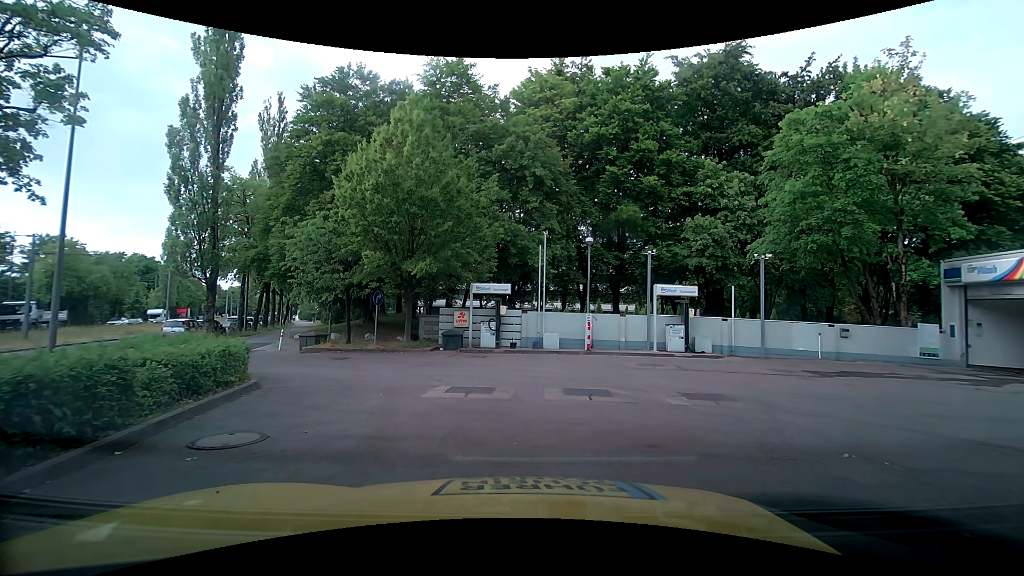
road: service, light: Day
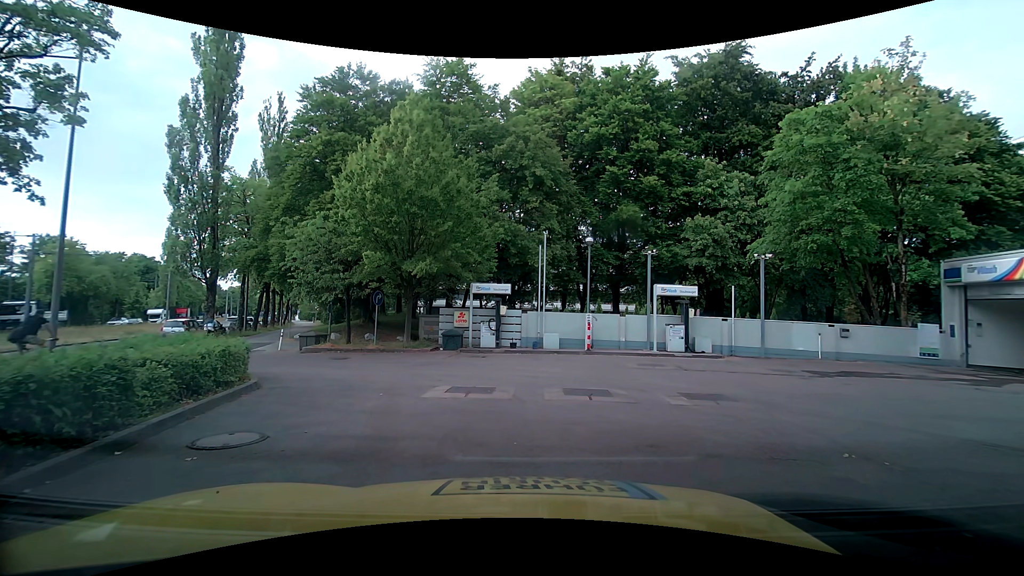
(0.0, 0.0) m; 0°
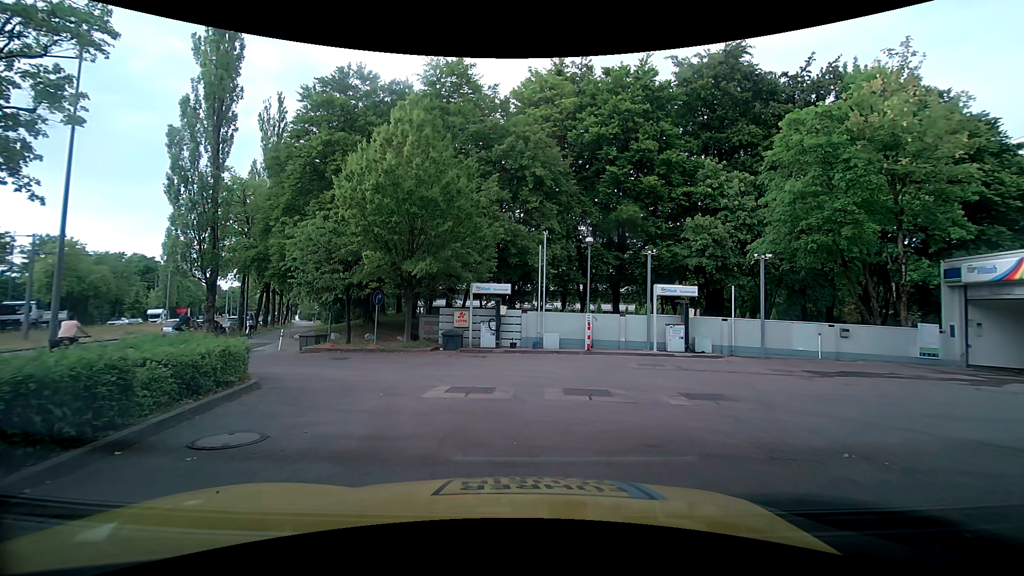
(0.0, 0.0) m; 0°
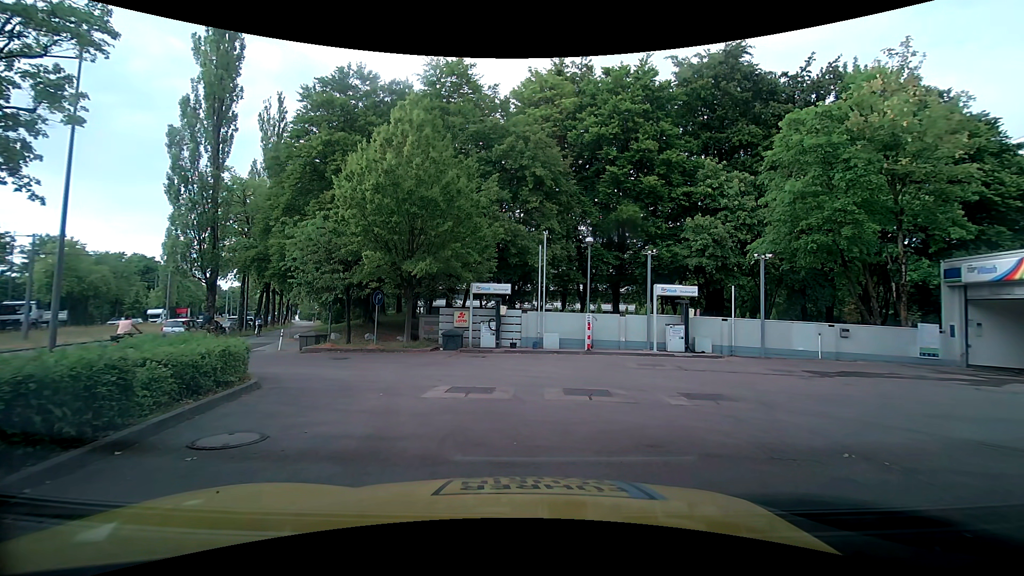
(0.0, 0.0) m; 0°
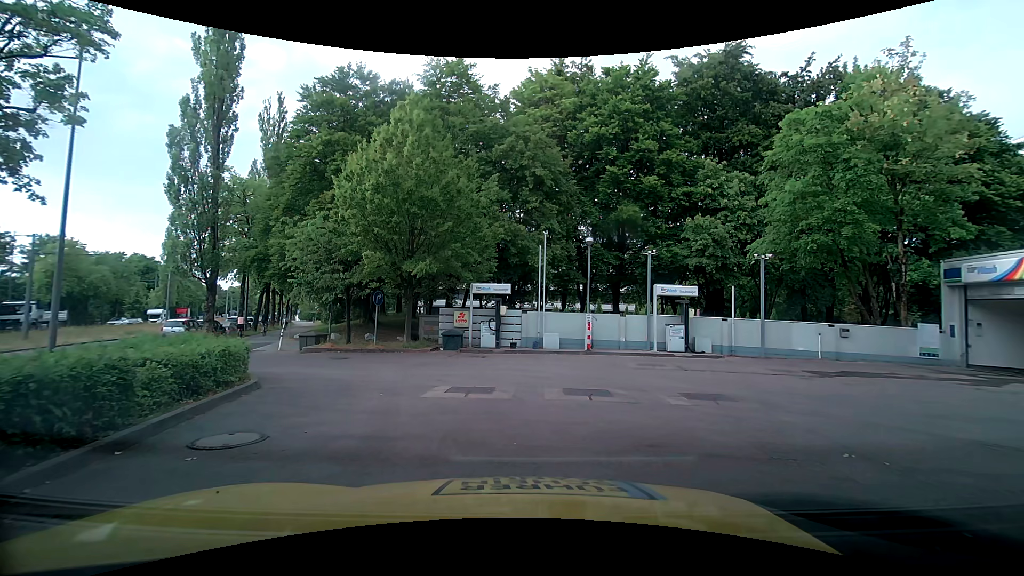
(0.0, 0.0) m; 0°
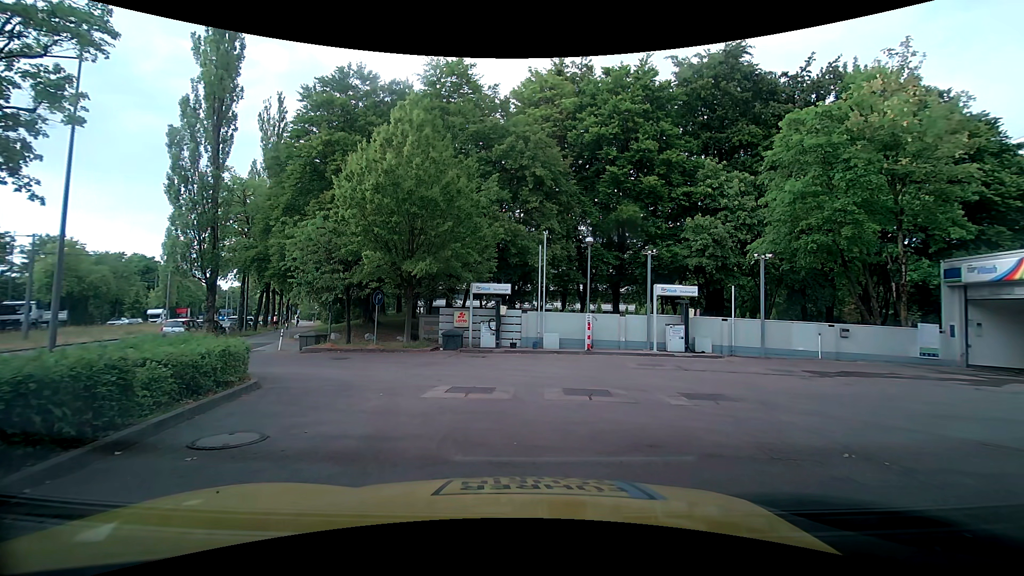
(0.0, 0.0) m; 0°
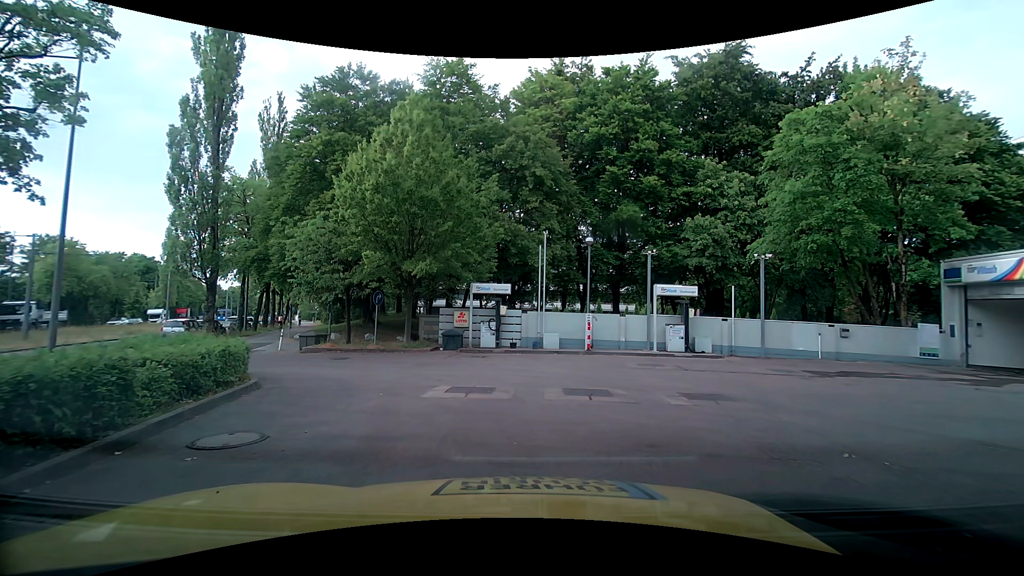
(0.0, 0.0) m; 0°
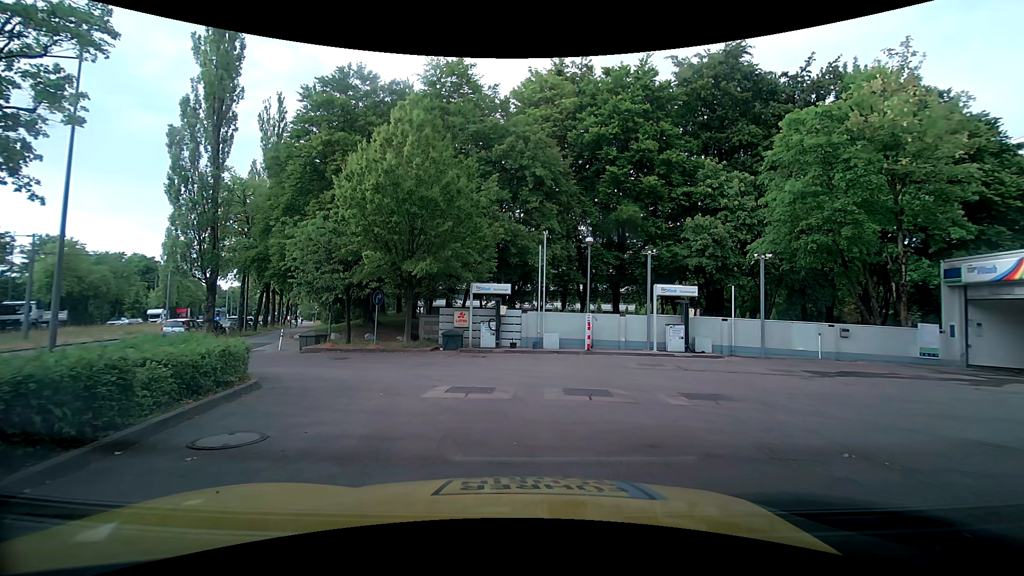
(0.0, 0.0) m; 0°
